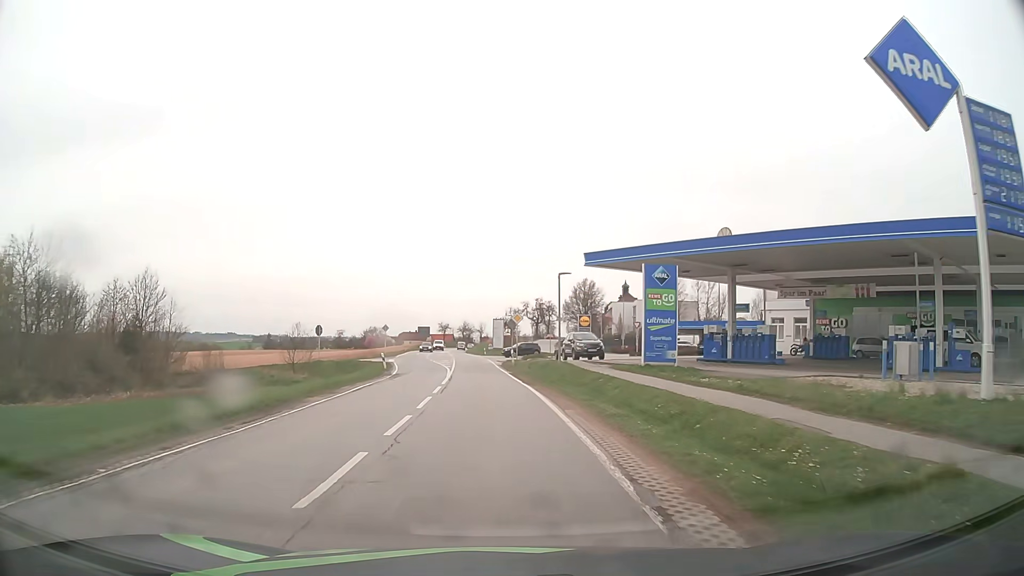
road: secondary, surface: asphalt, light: Day
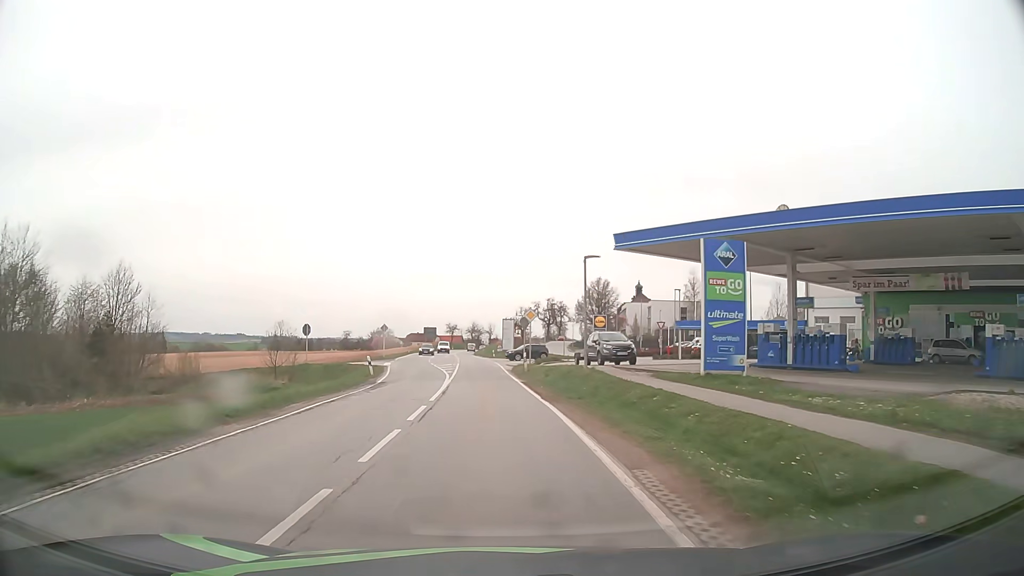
(-0.1, +6.7) m; -1°
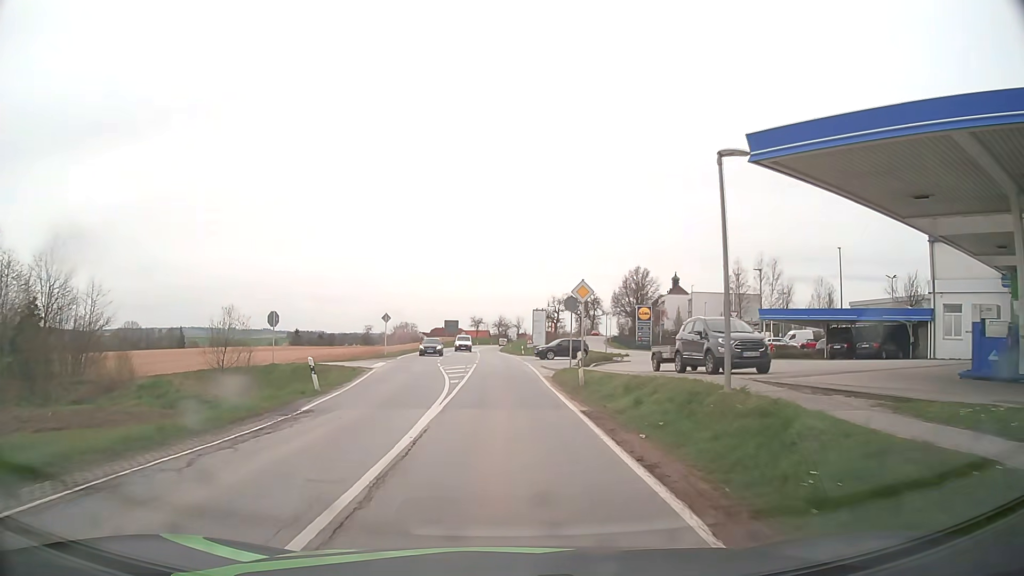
(-0.2, +13.6) m; -2°
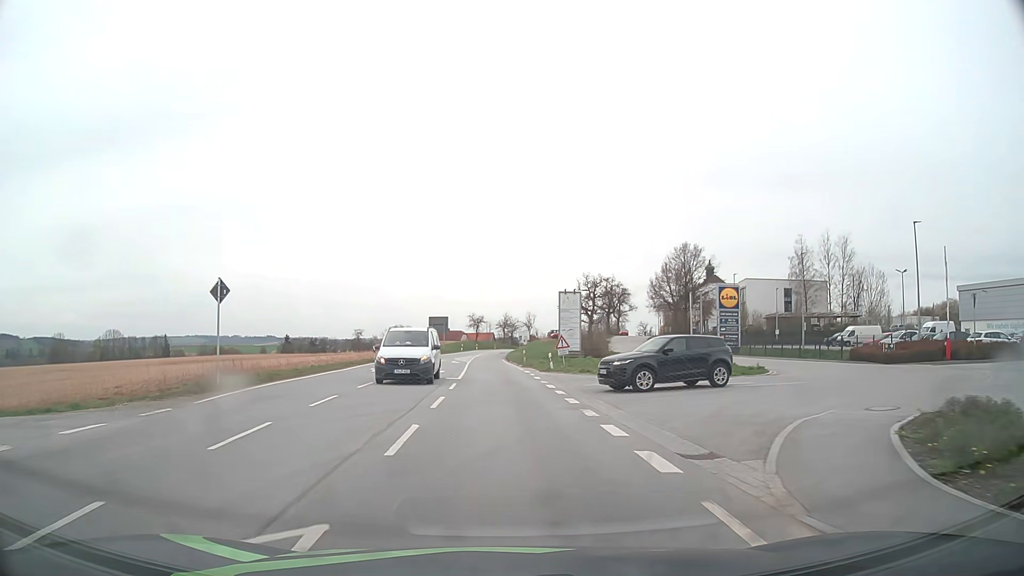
(-0.3, +33.4) m; 0°
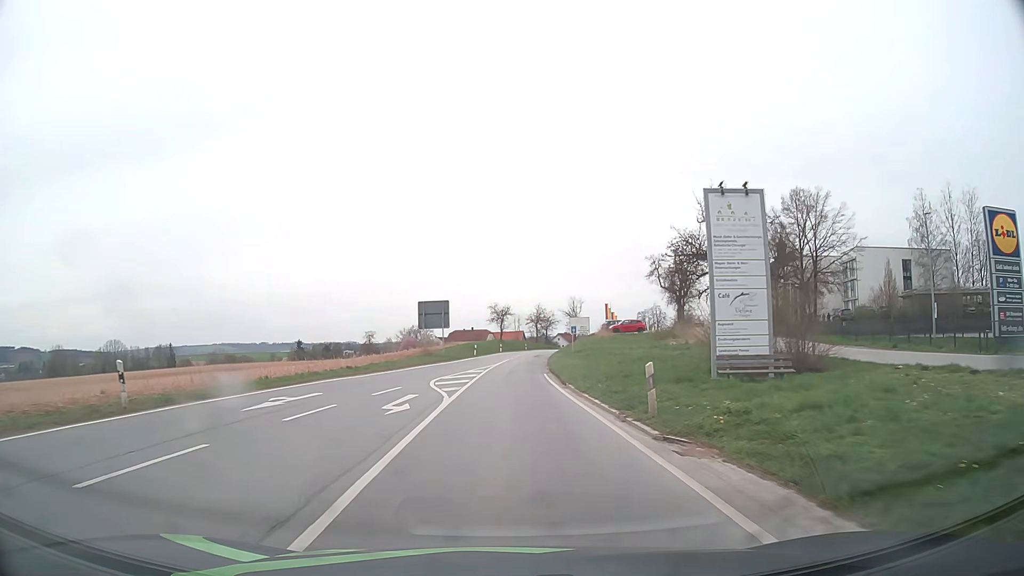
(-0.7, +34.5) m; -3°
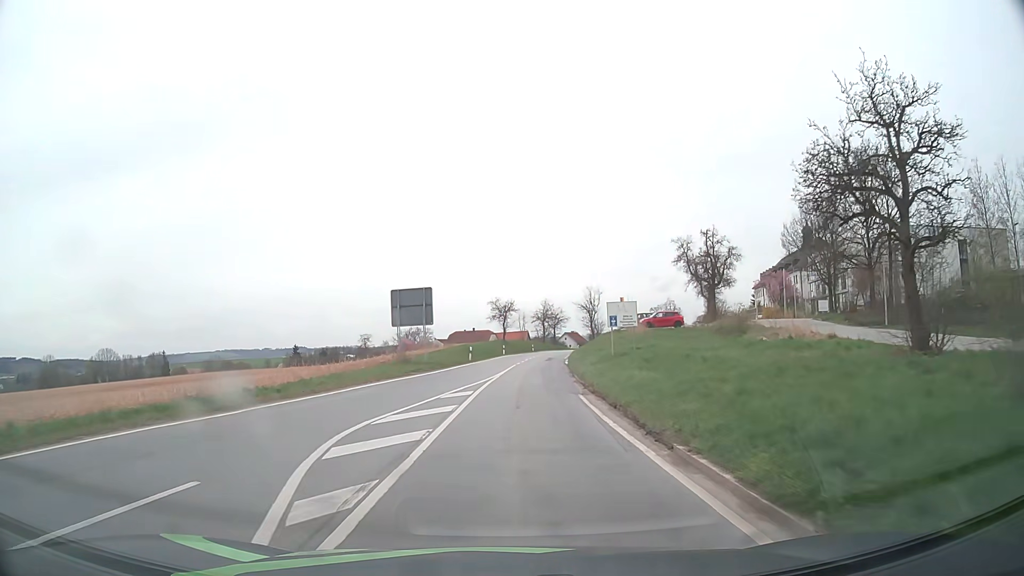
(0.0, +14.2) m; 0°
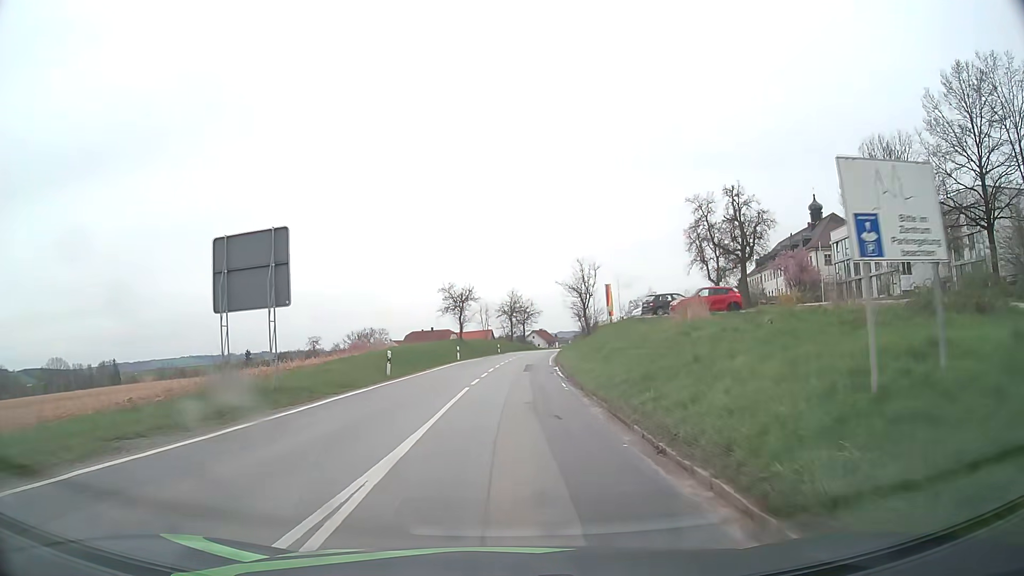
(+0.5, +21.6) m; +3°
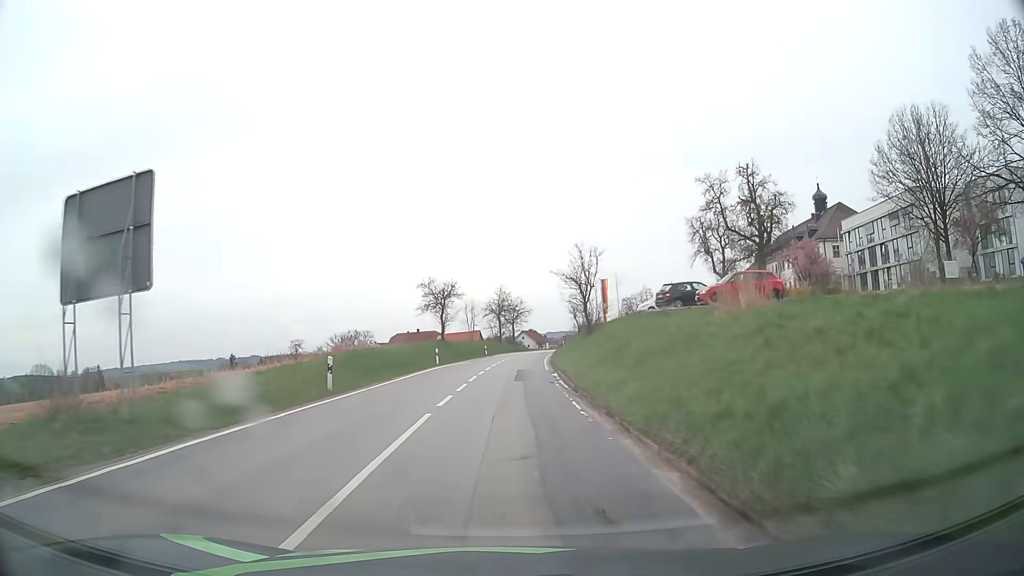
(+0.1, +7.2) m; +1°
(0, +10) (0, +20) (0, +30) (+1, +40) (+1, +50) (+2, +60) (+3, +70) (+4, +80) (+6, +90) (+7, +100) m
